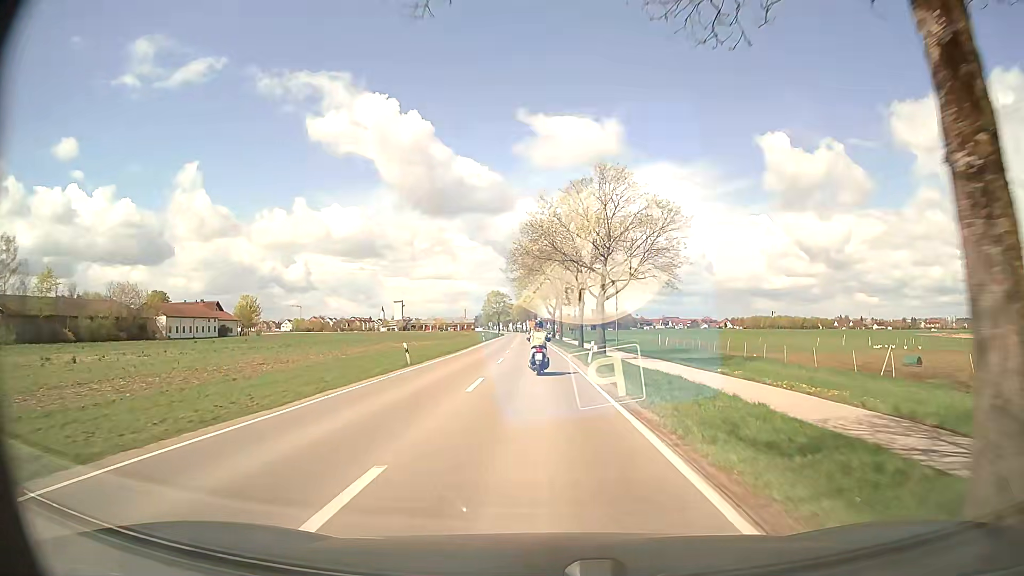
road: secondary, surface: asphalt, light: Day
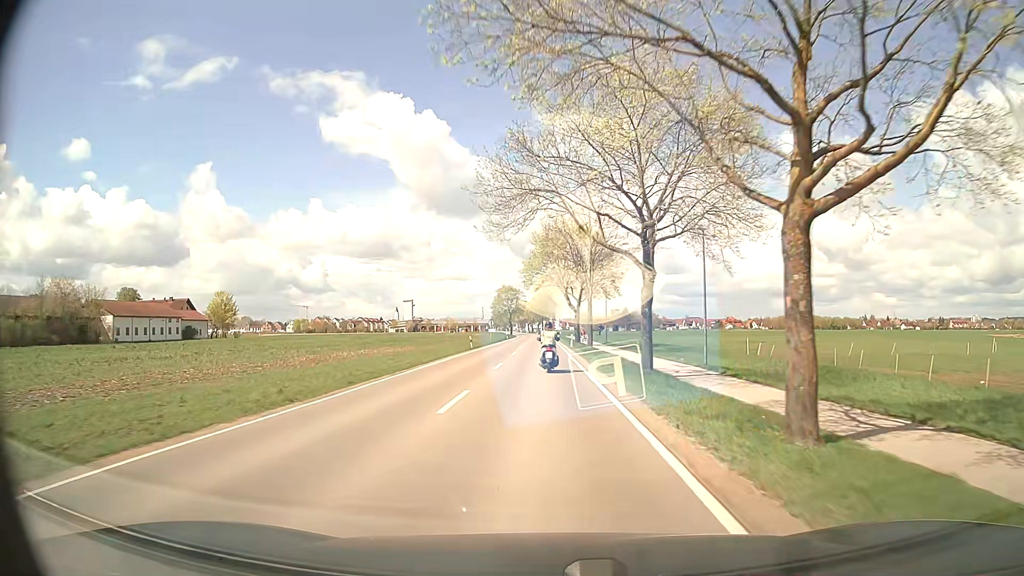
(-0.3, +27.9) m; -2°
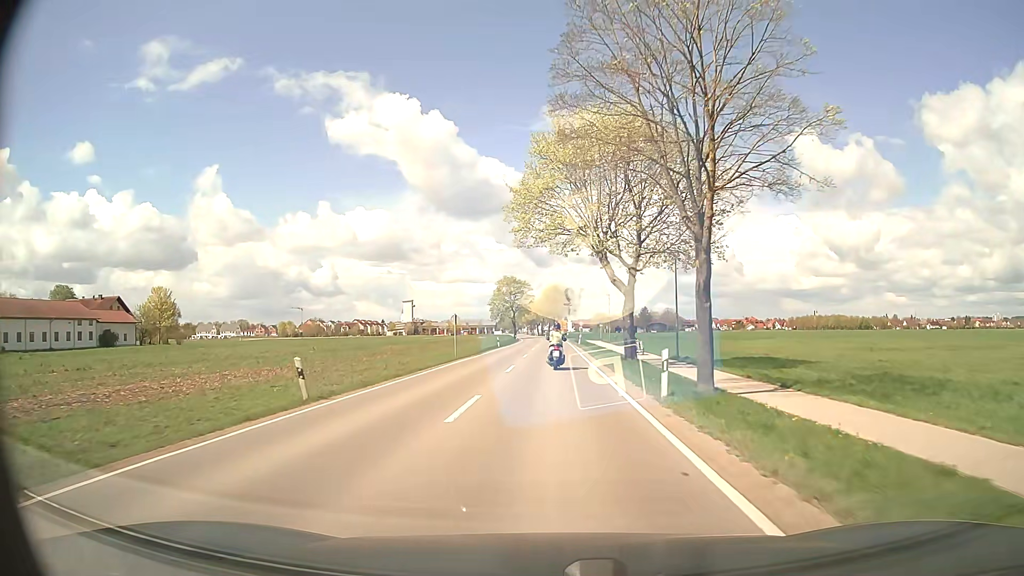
(-0.4, +37.1) m; -1°
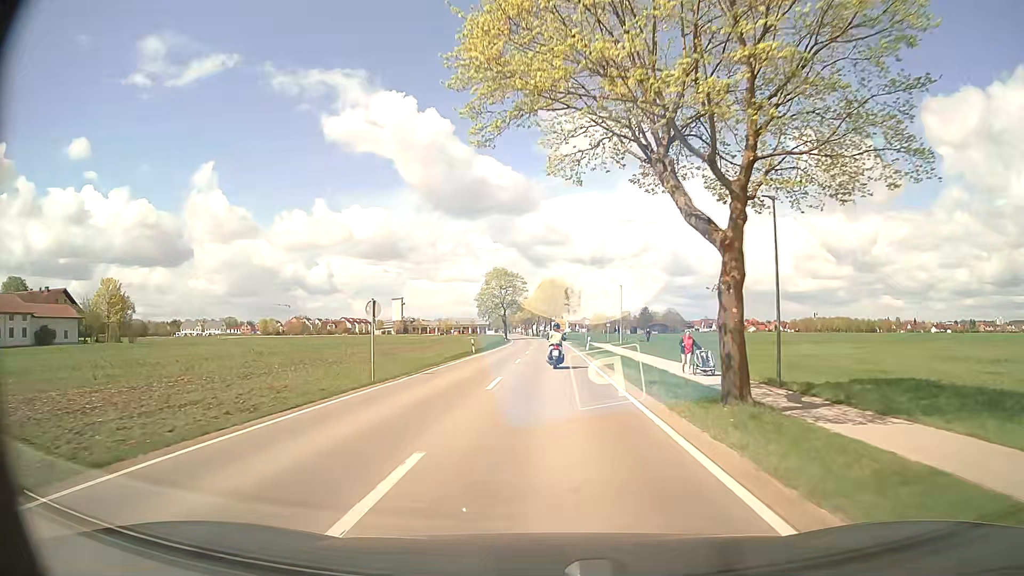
(0.0, +18.6) m; 0°
(0, +10) (0, +20) (0, +30) (0, +40) (0, +50) (0, +60) (0, +70) (0, +80) (0, +90) (0, +100) m
